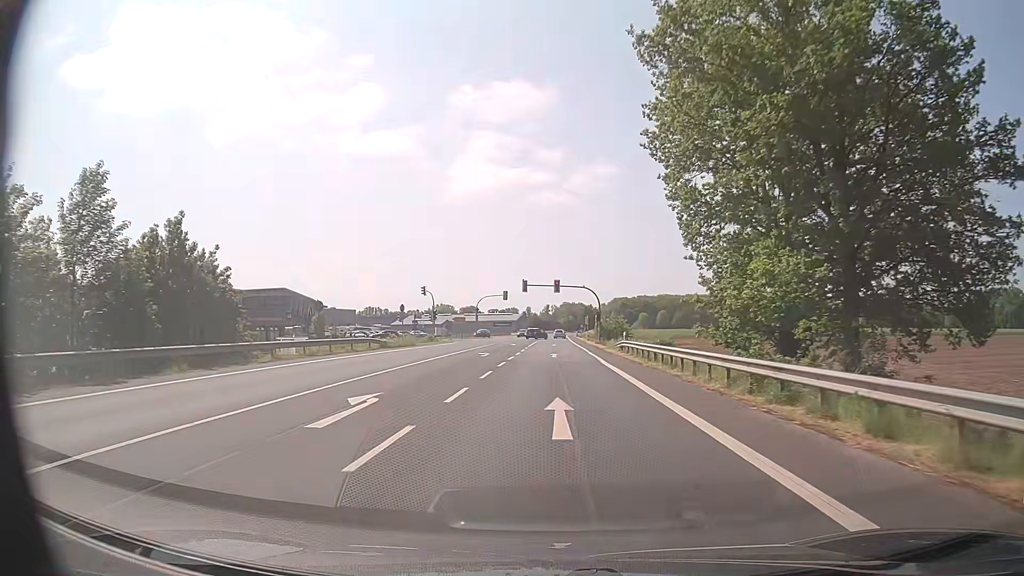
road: primary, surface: asphalt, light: Day
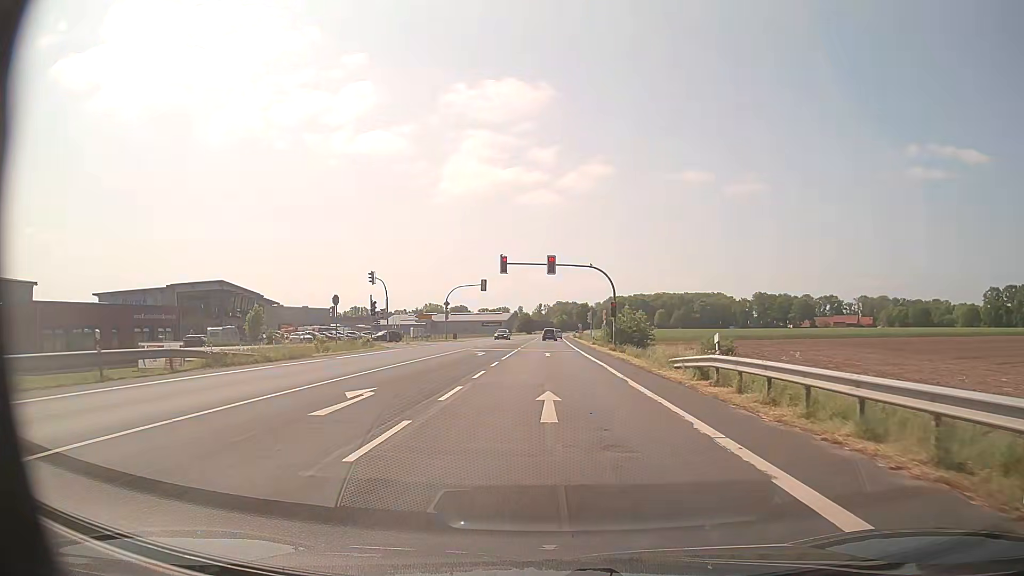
(0.0, +23.5) m; 0°
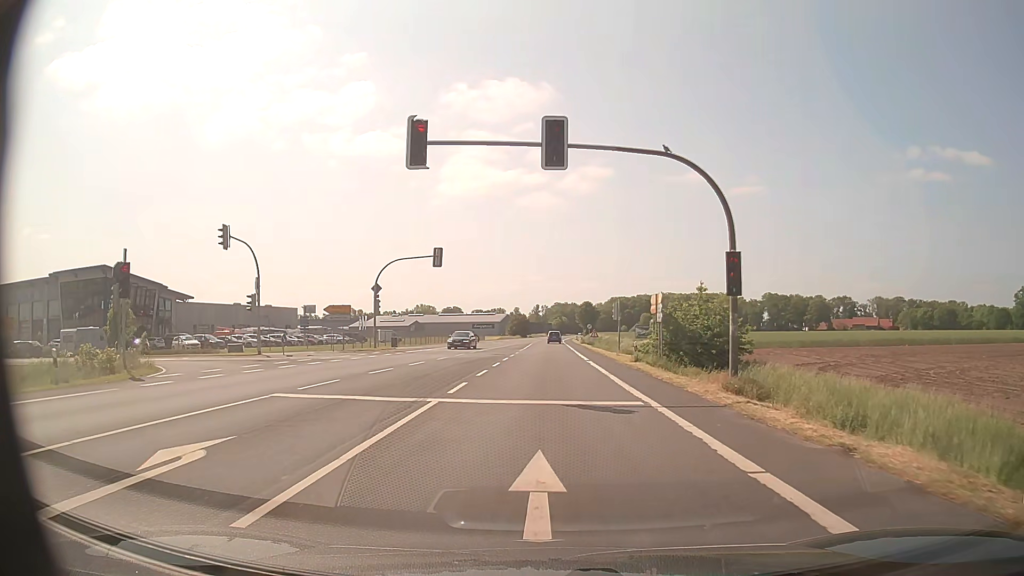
(-0.1, +31.9) m; 0°
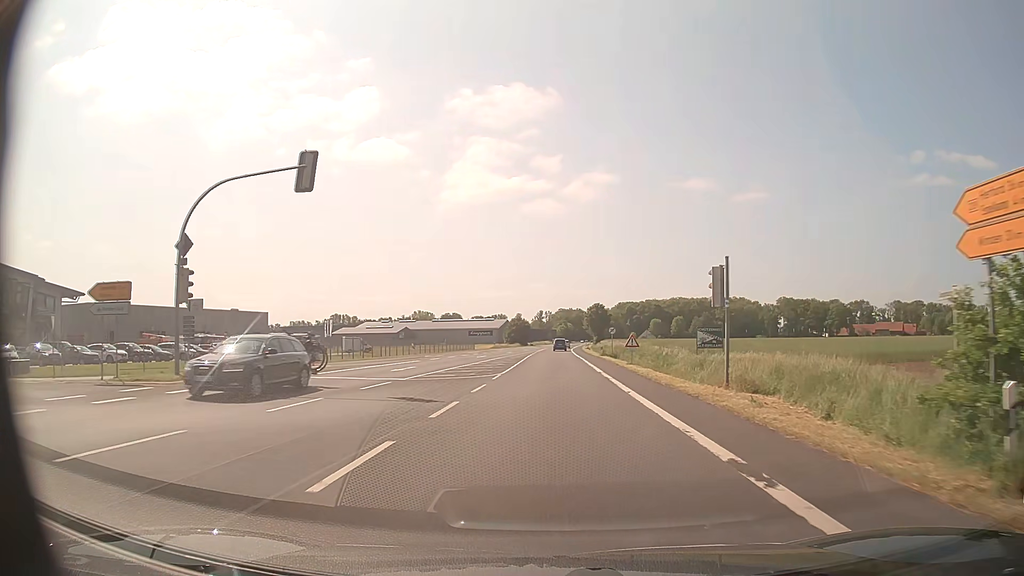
(0.0, +27.8) m; 0°
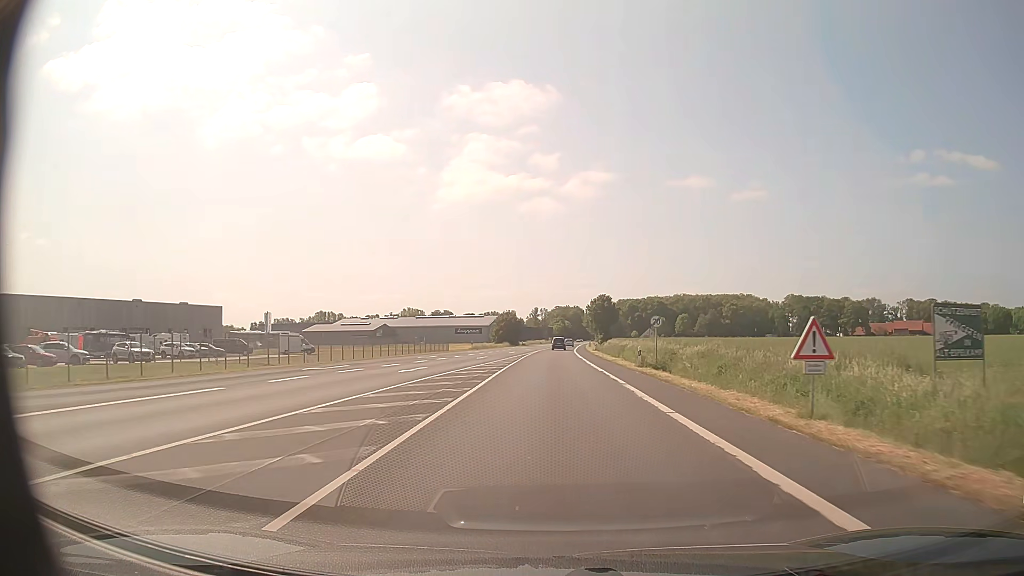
(+0.1, +27.4) m; 0°
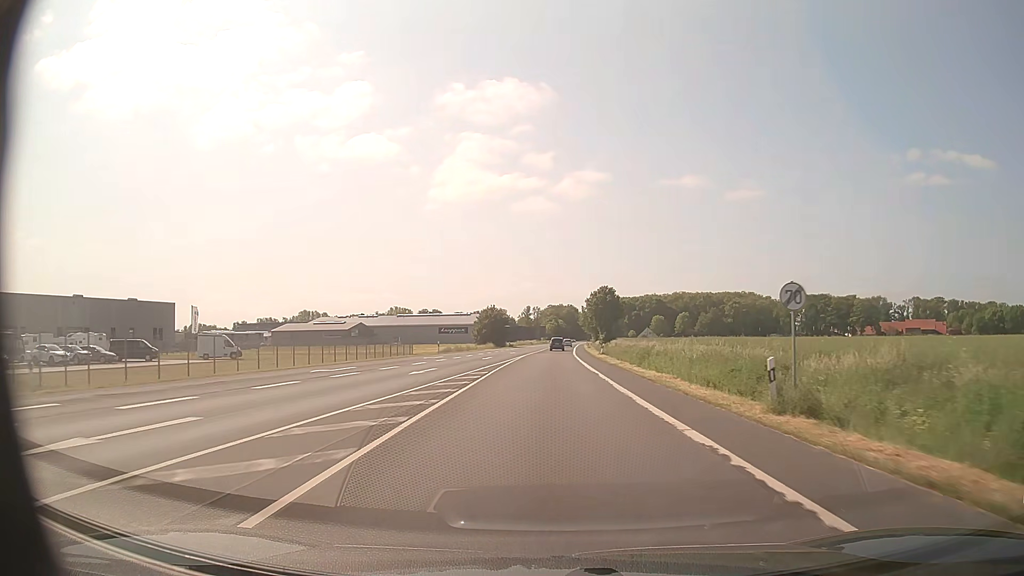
(+0.1, +20.8) m; +1°
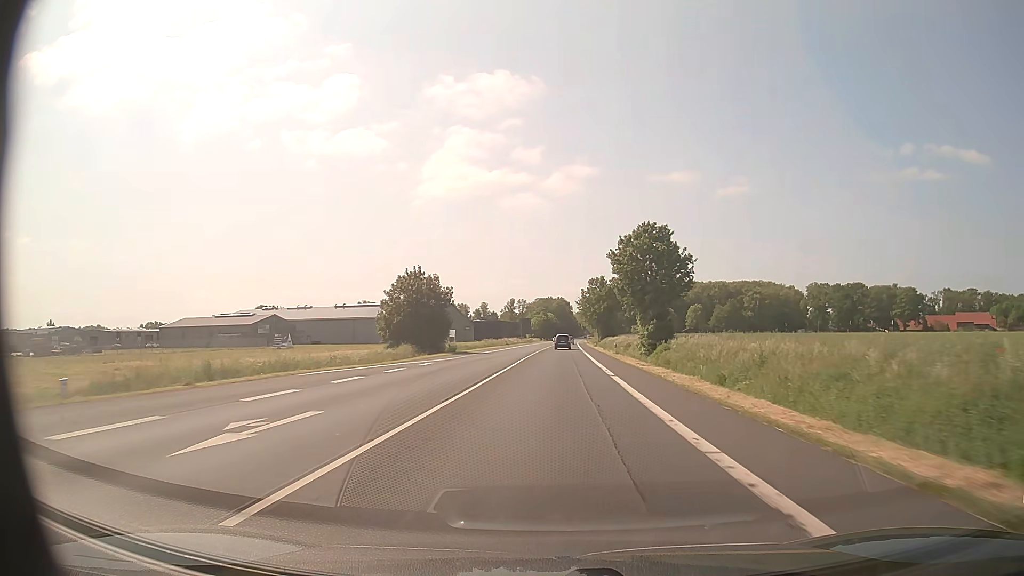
(+0.5, +59.3) m; +1°
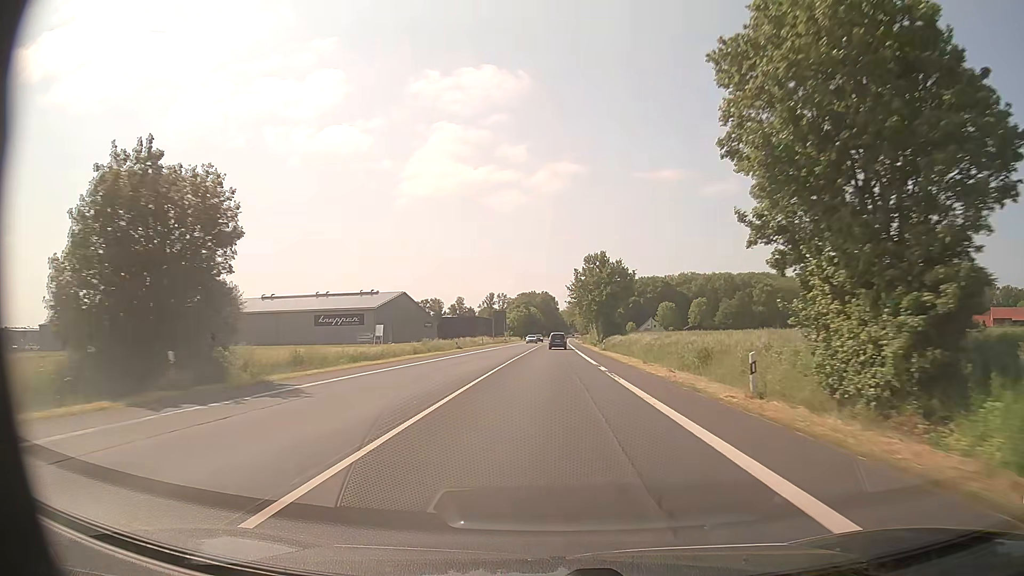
(+0.6, +39.1) m; +1°
(0, +10) (0, +20) (0, +30) (0, +40) (0, +50) (0, +60) (0, +70) (+1, +80) (+1, +90) (+1, +100) m
